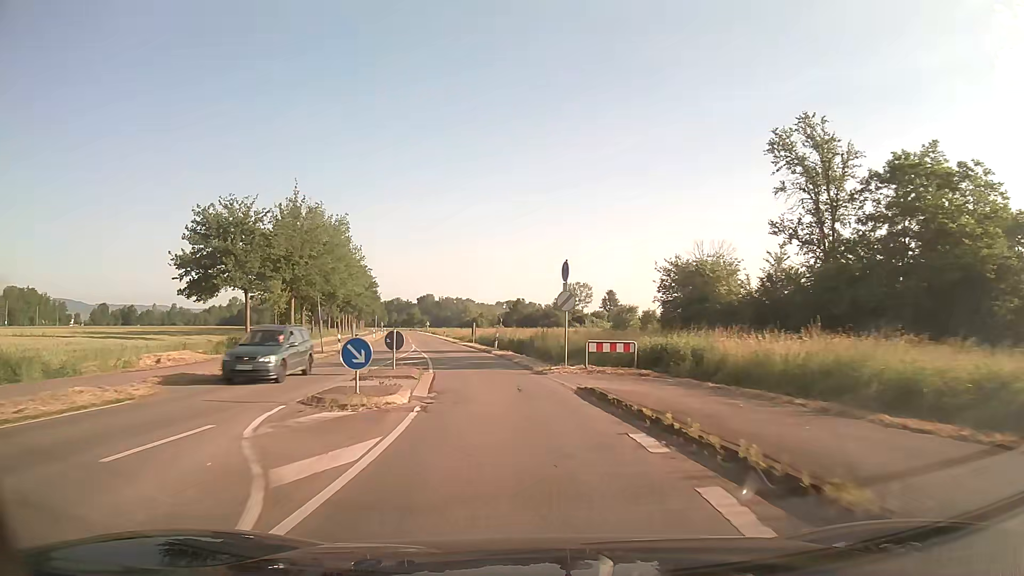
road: secondary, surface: asphalt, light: Day
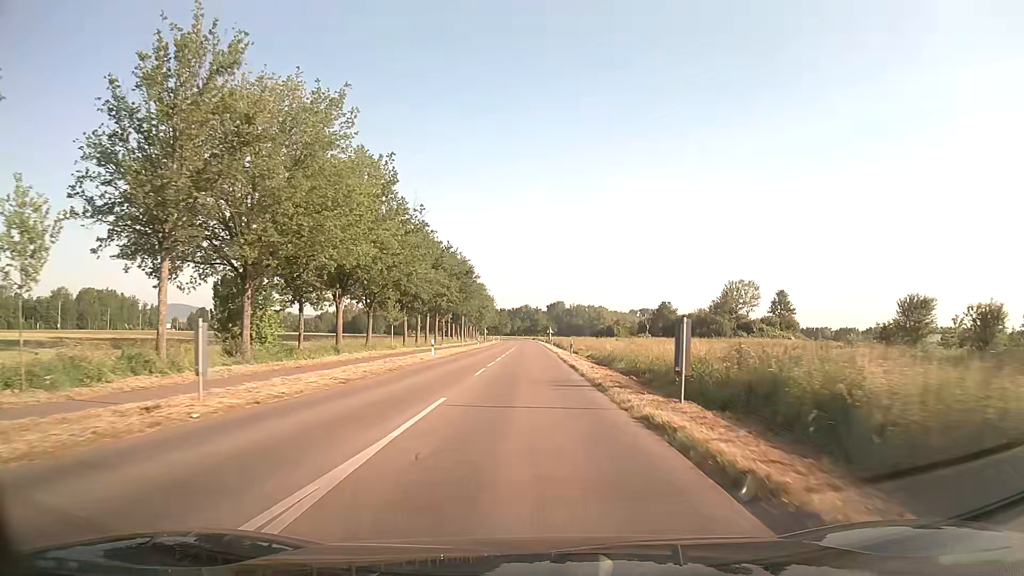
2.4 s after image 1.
(-4.8, +38.5) m; -11°
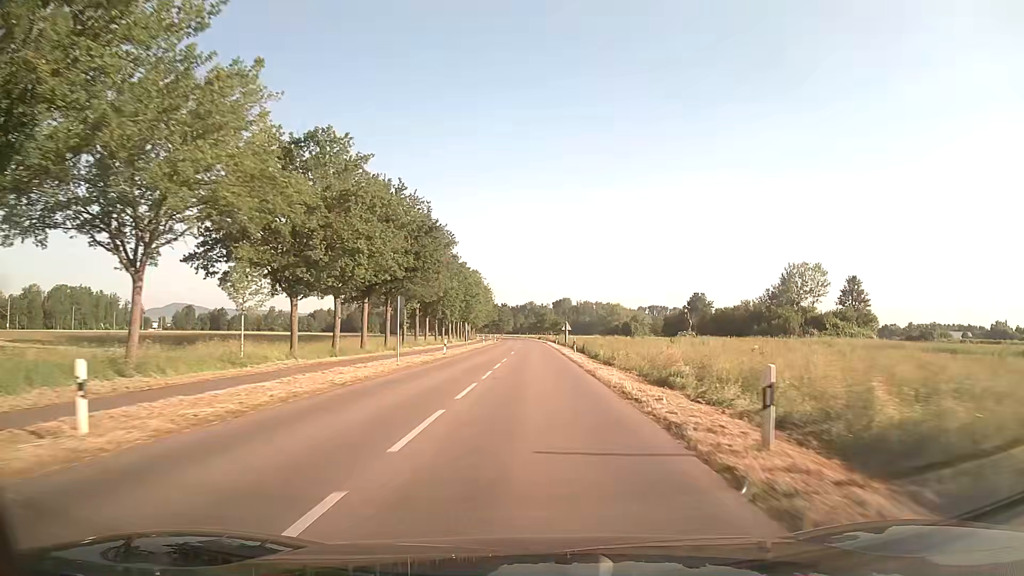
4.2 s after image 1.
(-0.3, +33.2) m; 0°
(0, +10) (0, +20) (0, +30) (0, +40) (0, +50) (0, +60) (0, +70) (0, +80) (0, +90) (0, +100) m
